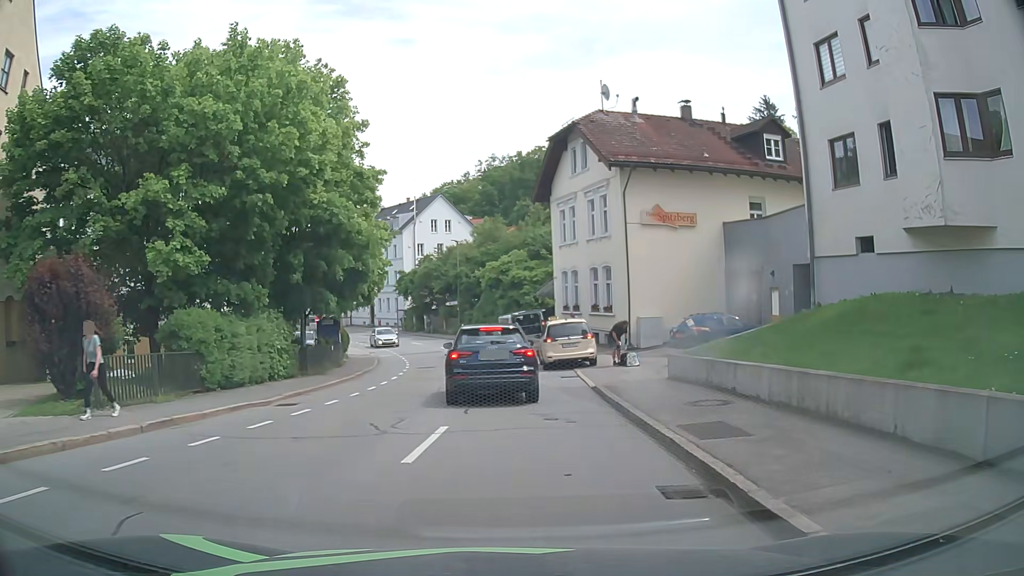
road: tertiary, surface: asphalt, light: Day
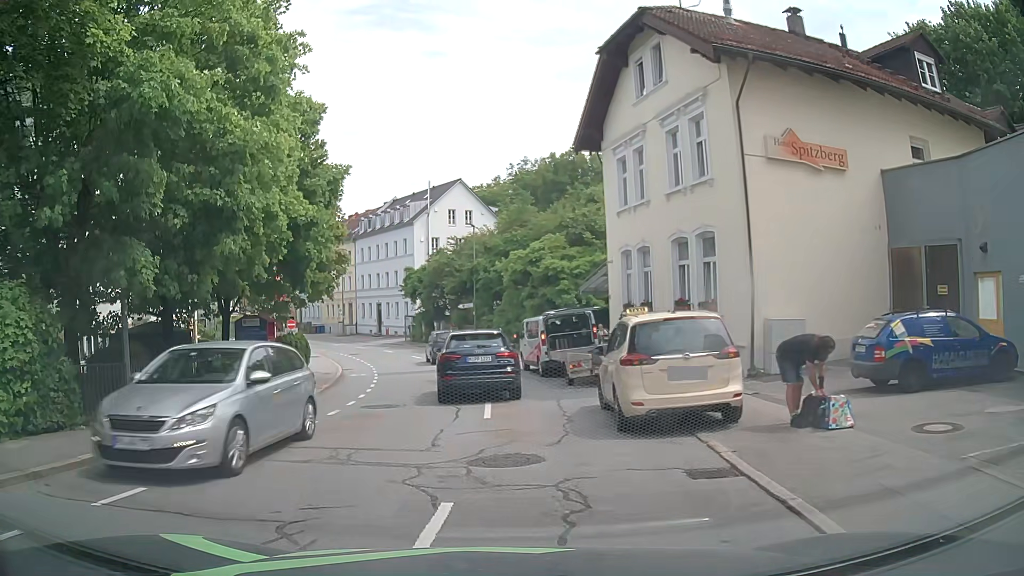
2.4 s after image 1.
(+0.3, +13.2) m; -3°
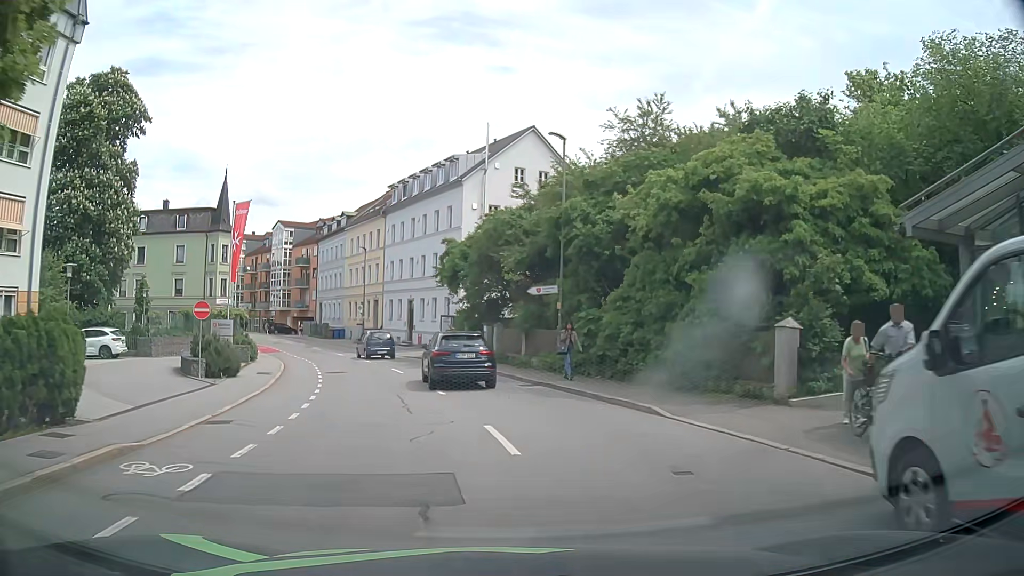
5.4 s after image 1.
(-1.3, +21.9) m; -4°
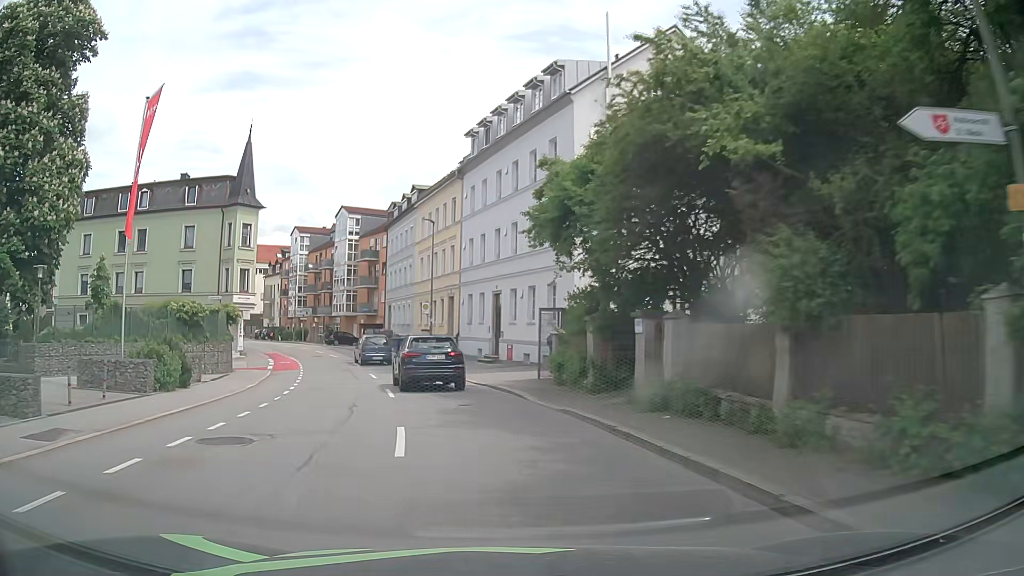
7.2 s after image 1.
(-1.1, +18.3) m; -9°
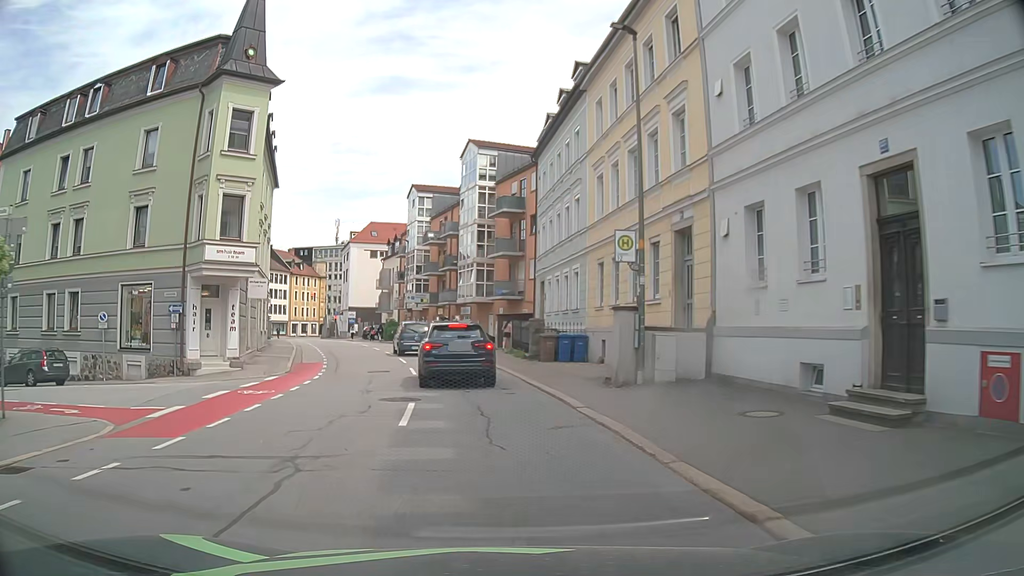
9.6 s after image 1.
(-3.2, +25.3) m; -13°
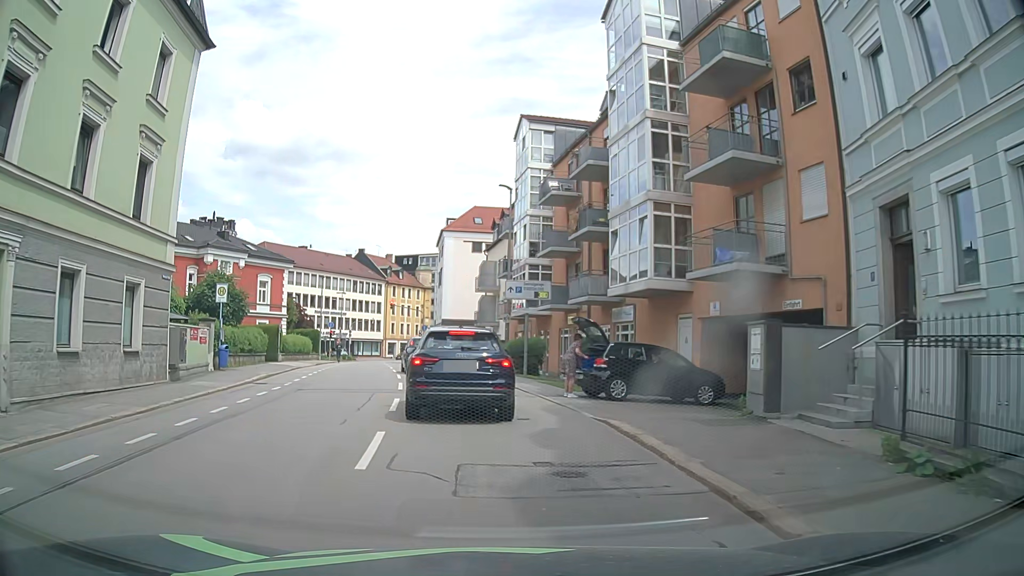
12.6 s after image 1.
(-2.7, +25.5) m; -12°
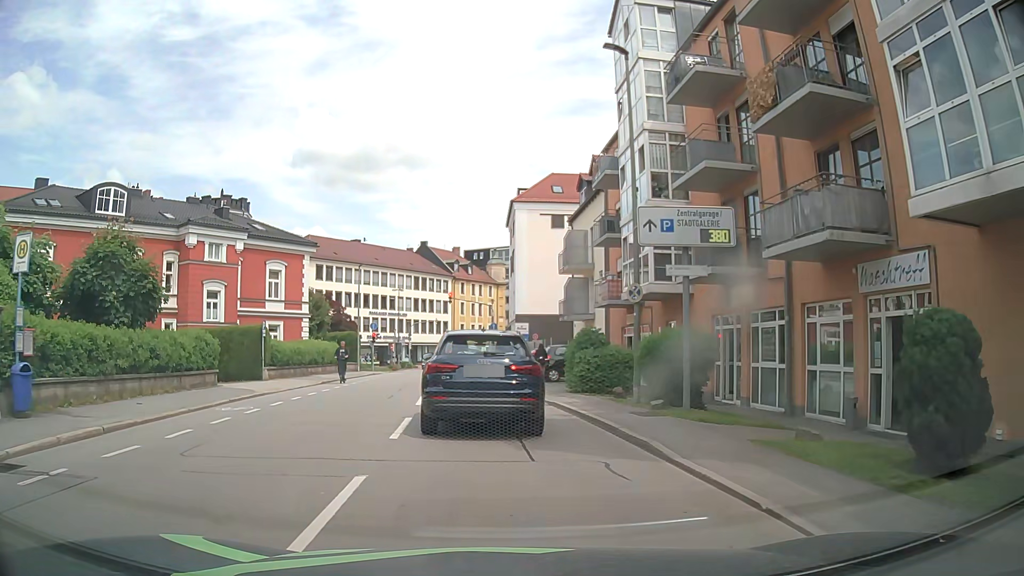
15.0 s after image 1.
(-0.7, +14.8) m; -7°
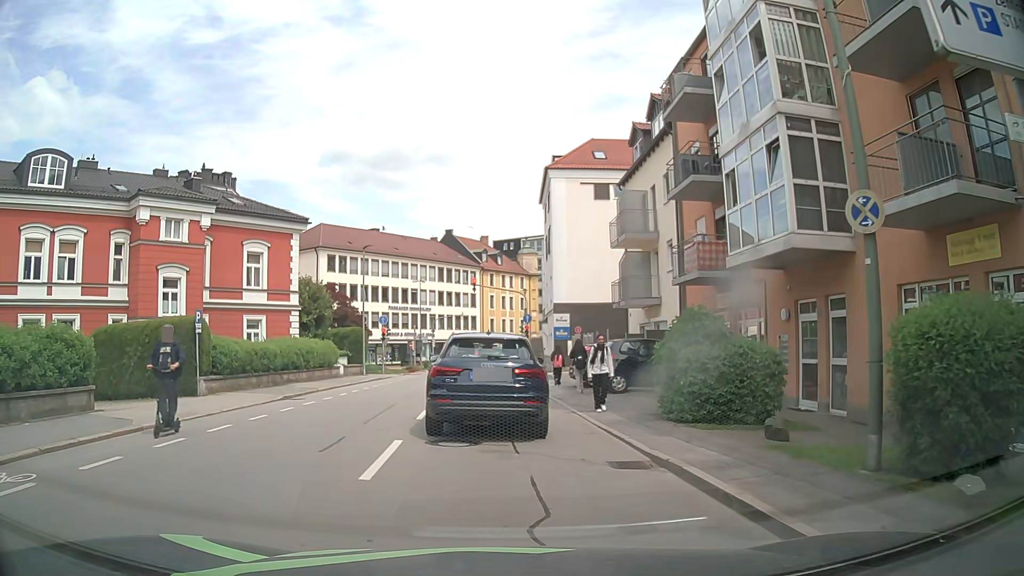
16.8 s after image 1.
(-0.2, +8.9) m; -4°
